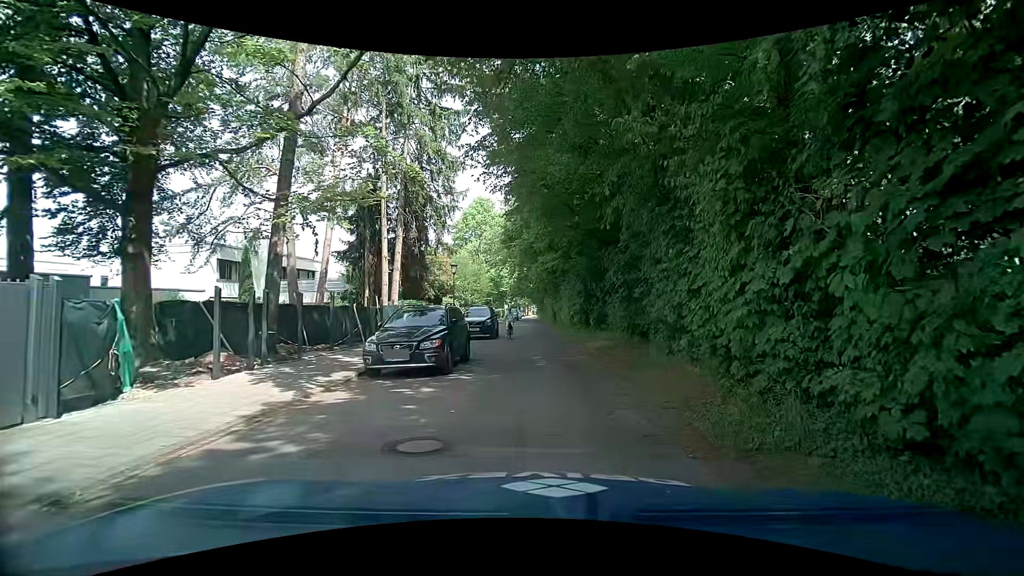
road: residential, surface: asphalt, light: Day
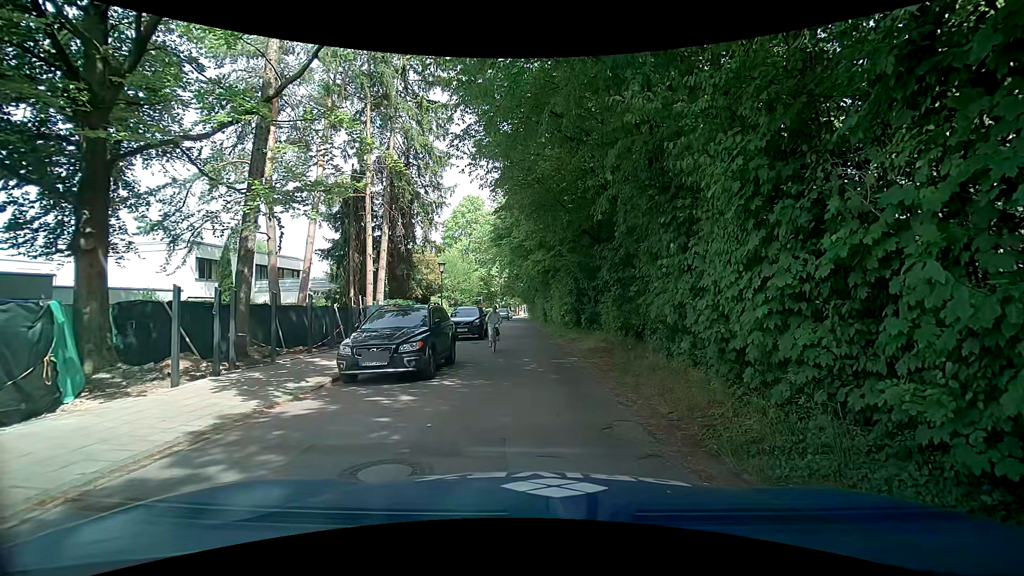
(0.0, +0.8) m; 0°
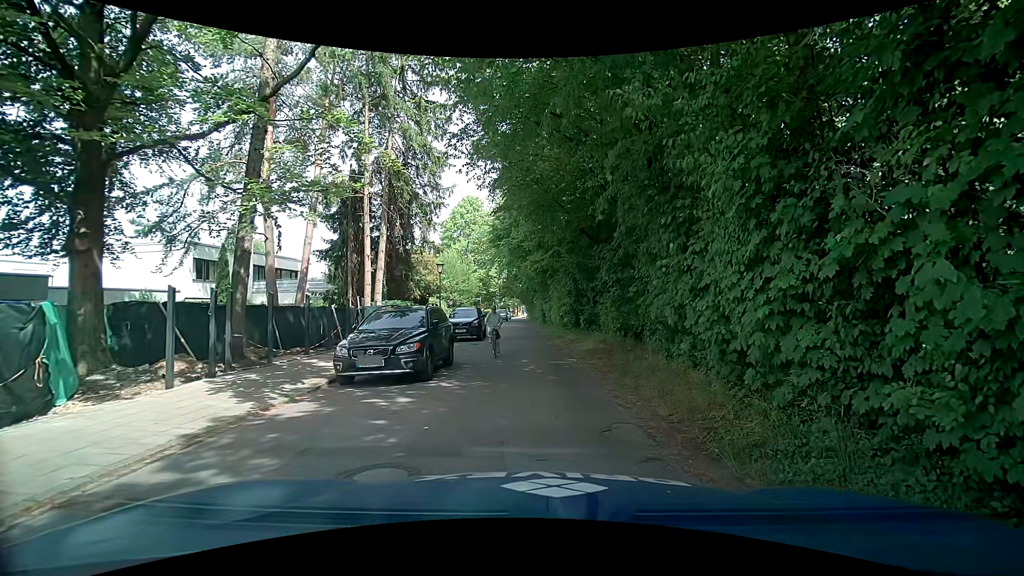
(0.0, +0.1) m; 0°
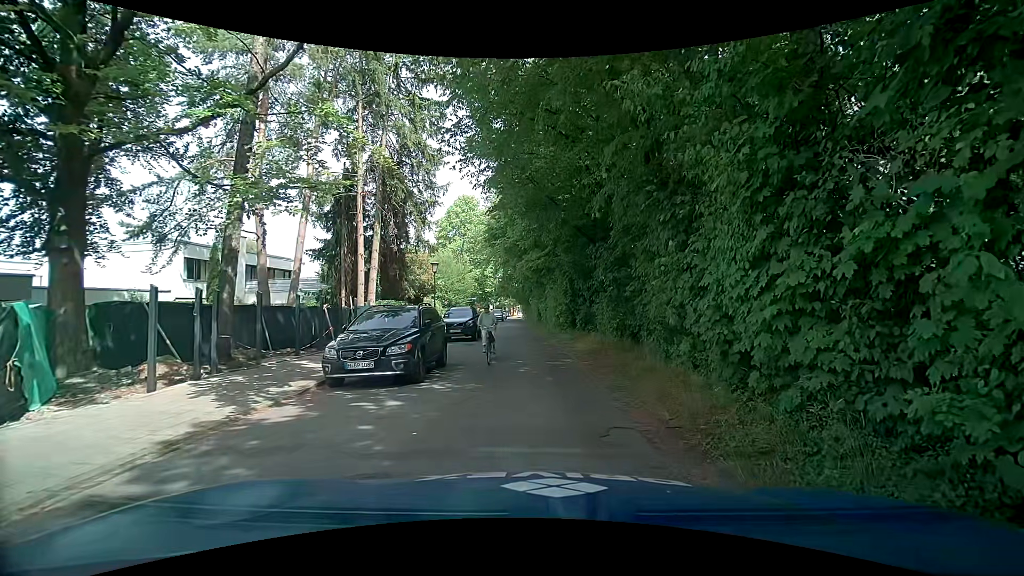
(0.0, +0.3) m; 0°
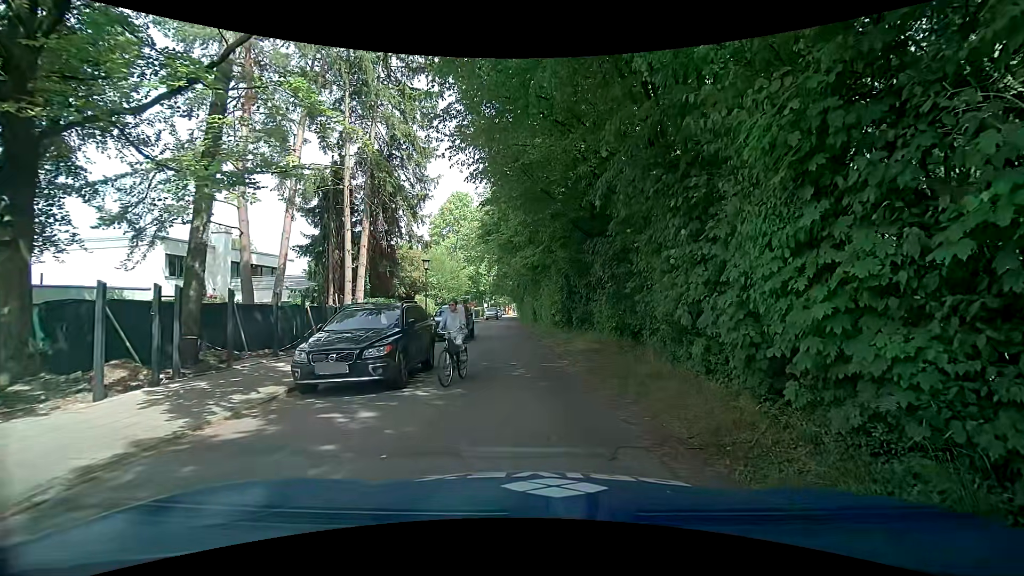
(0.0, +0.9) m; 0°
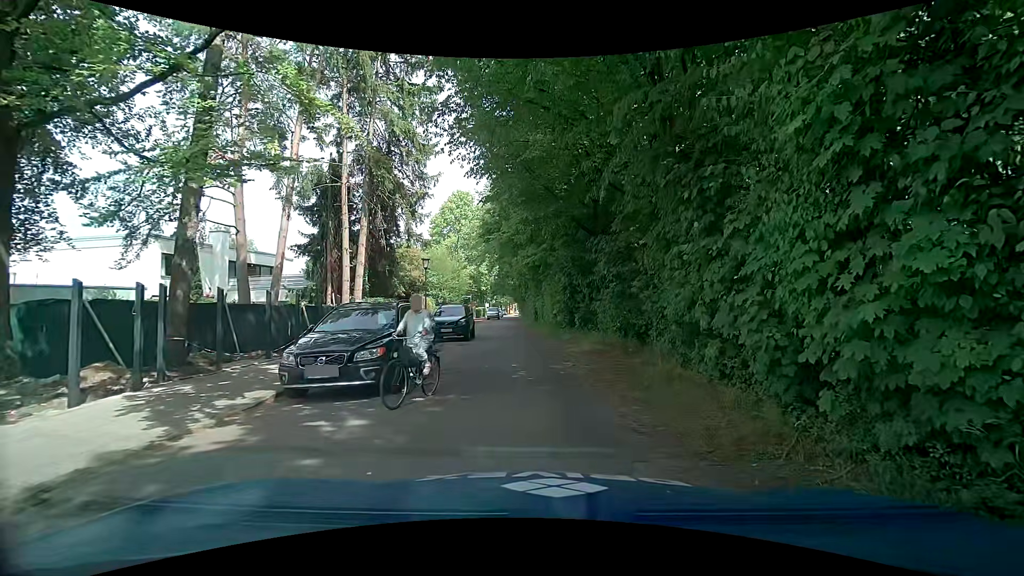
(0.0, +0.5) m; 0°
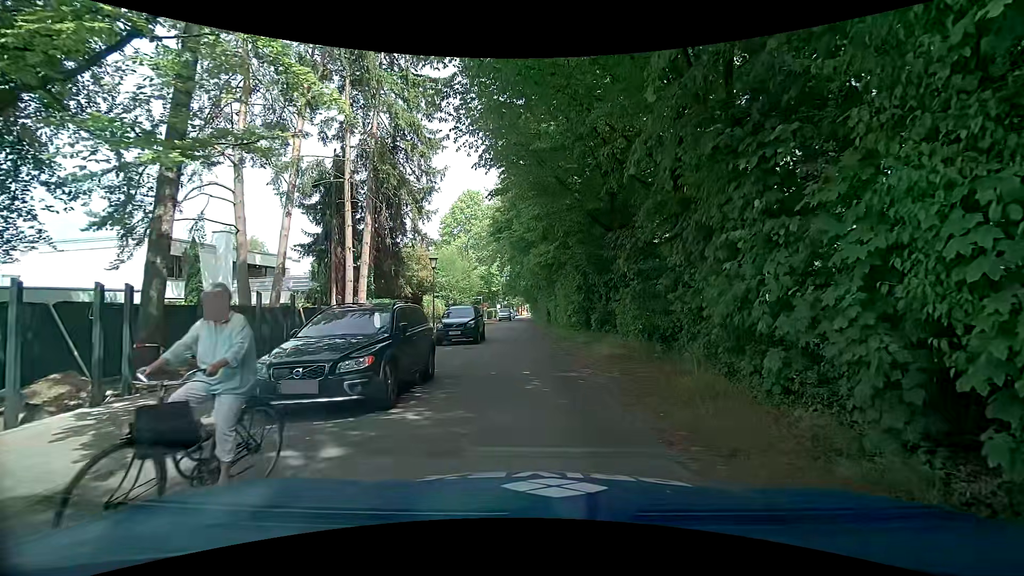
(0.0, +1.3) m; 0°
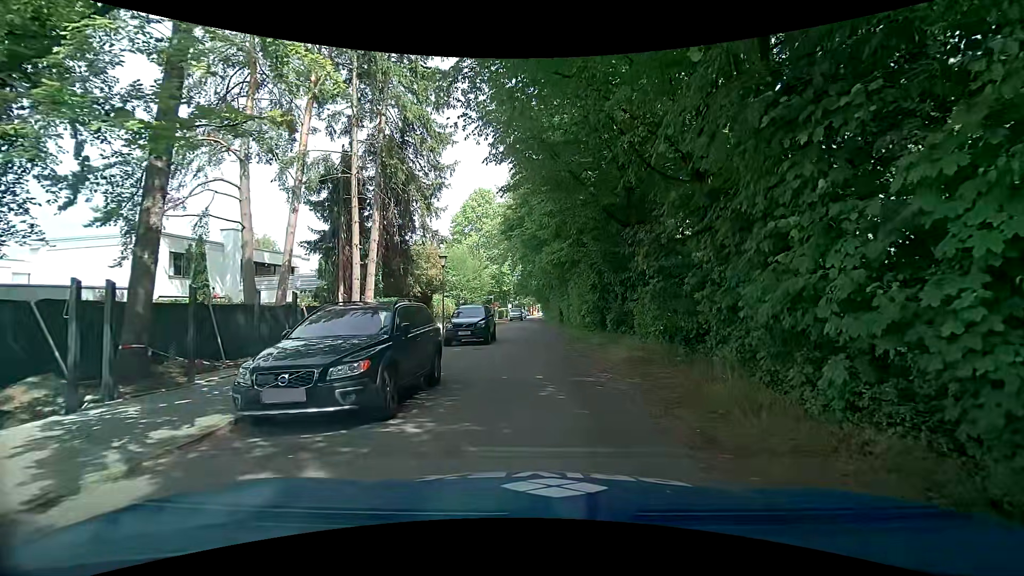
(0.0, +0.8) m; 0°
